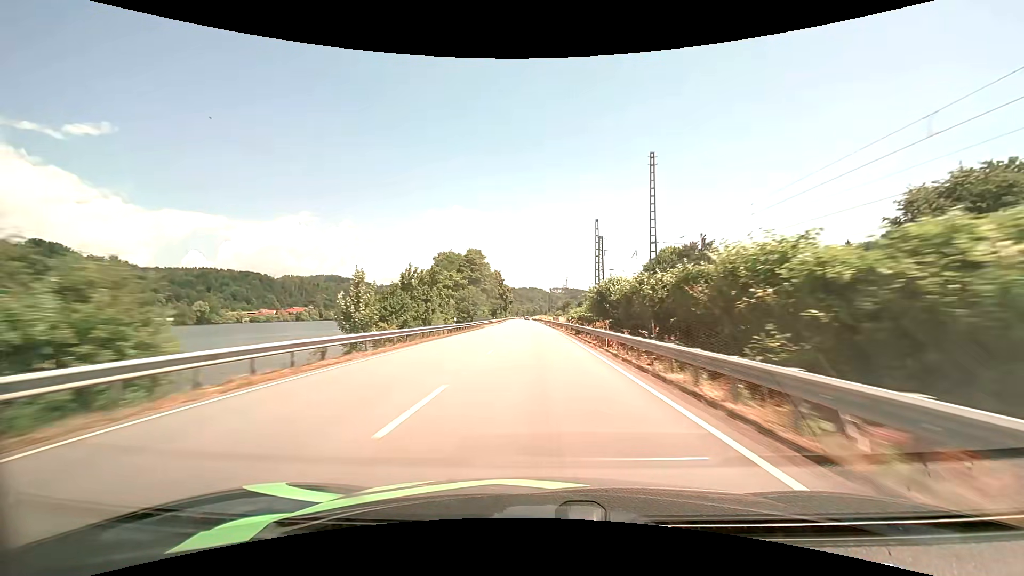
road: primary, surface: asphalt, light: Day
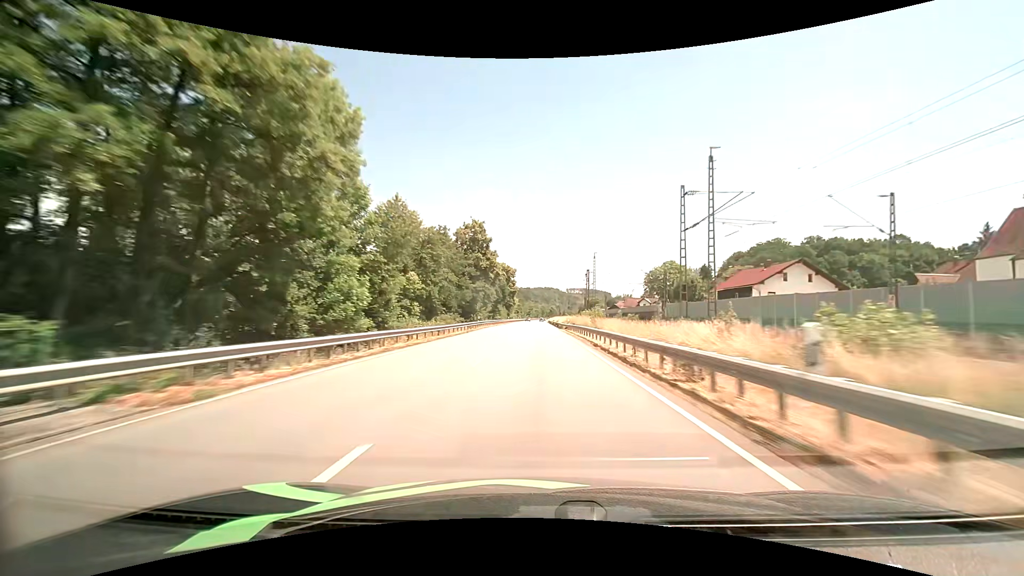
(-1.8, +88.9) m; -2°
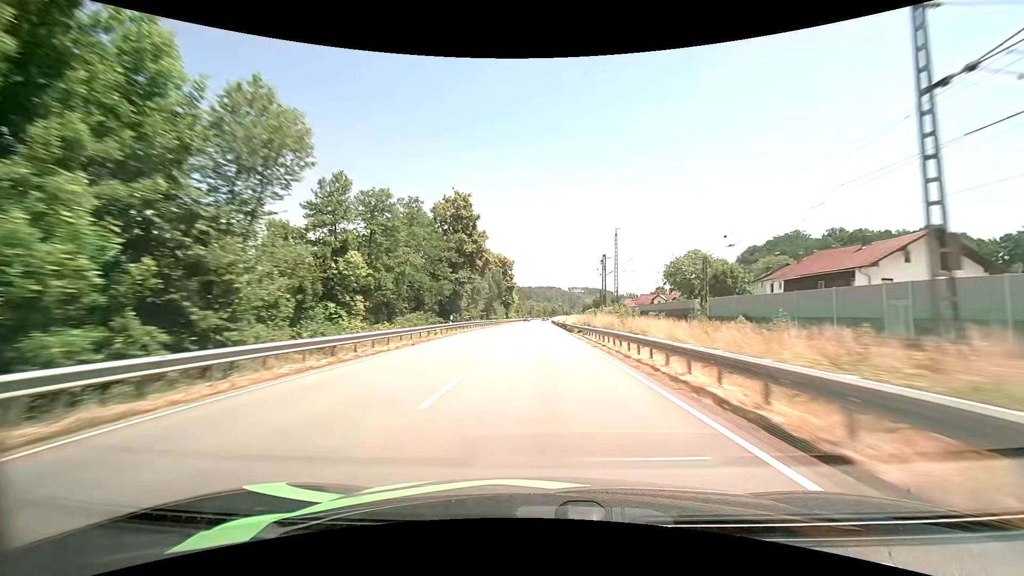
(0.0, +18.0) m; 0°
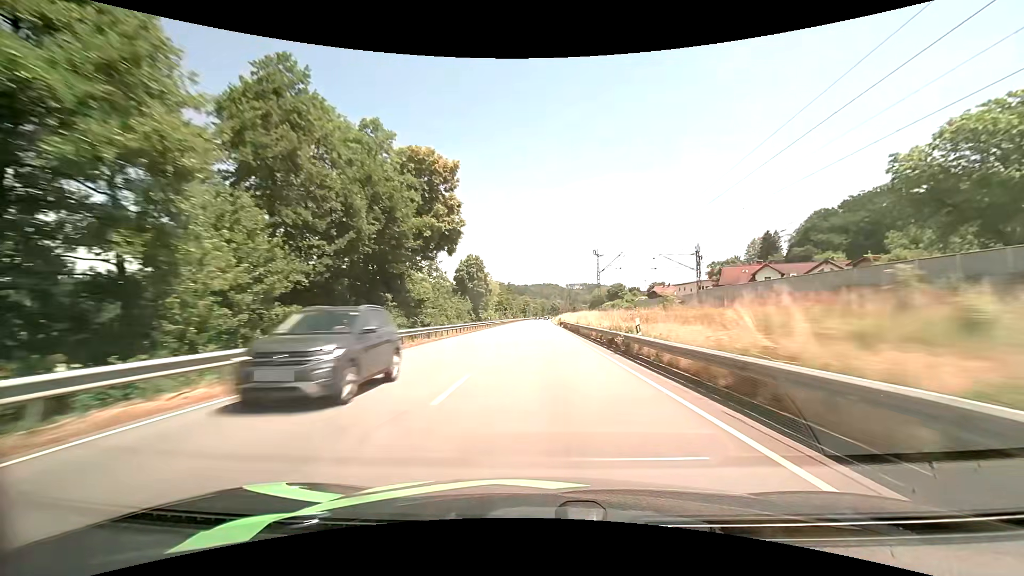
(0.0, +72.1) m; 0°
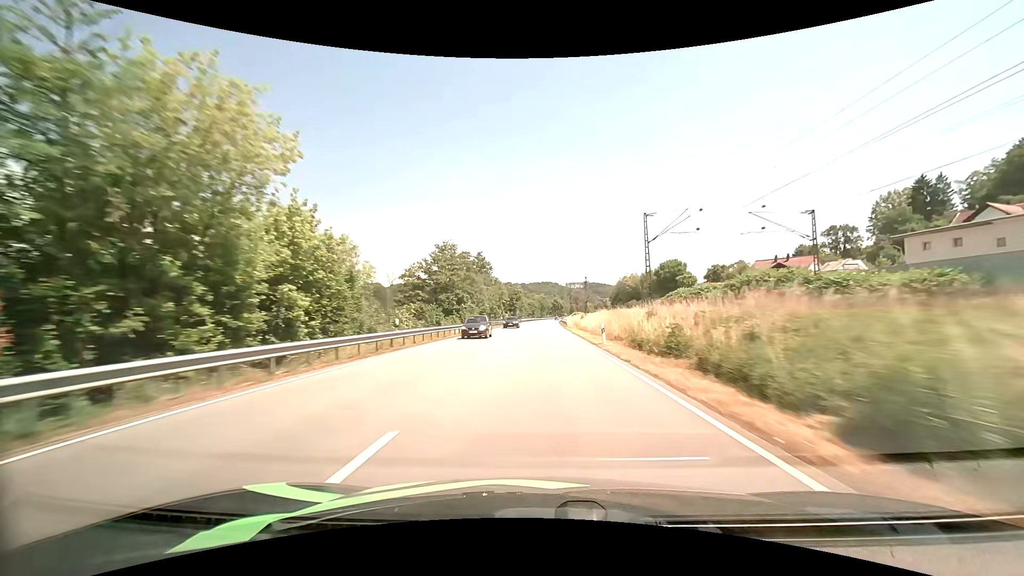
(0.0, +90.3) m; 0°
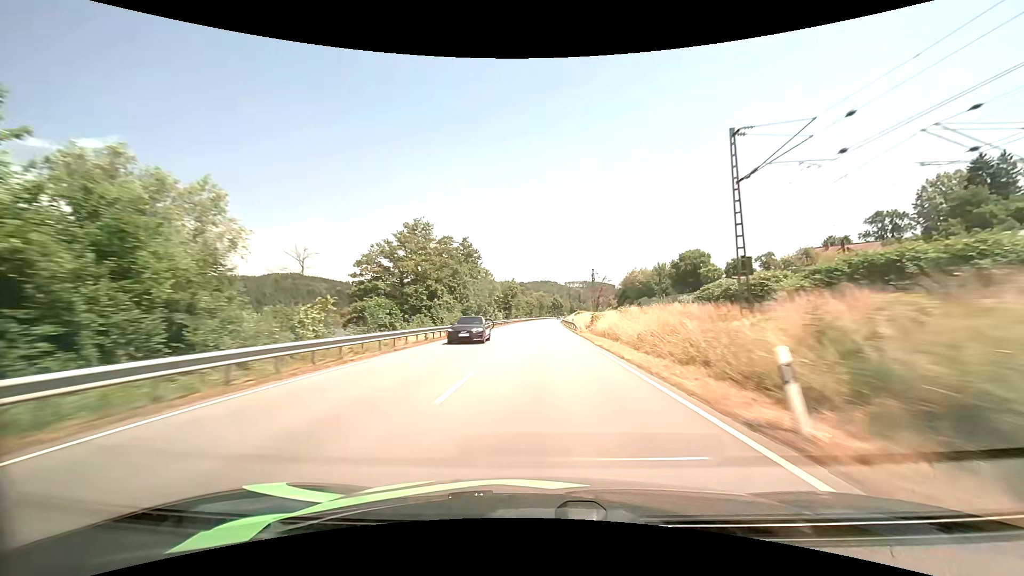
(0.0, +17.9) m; 0°
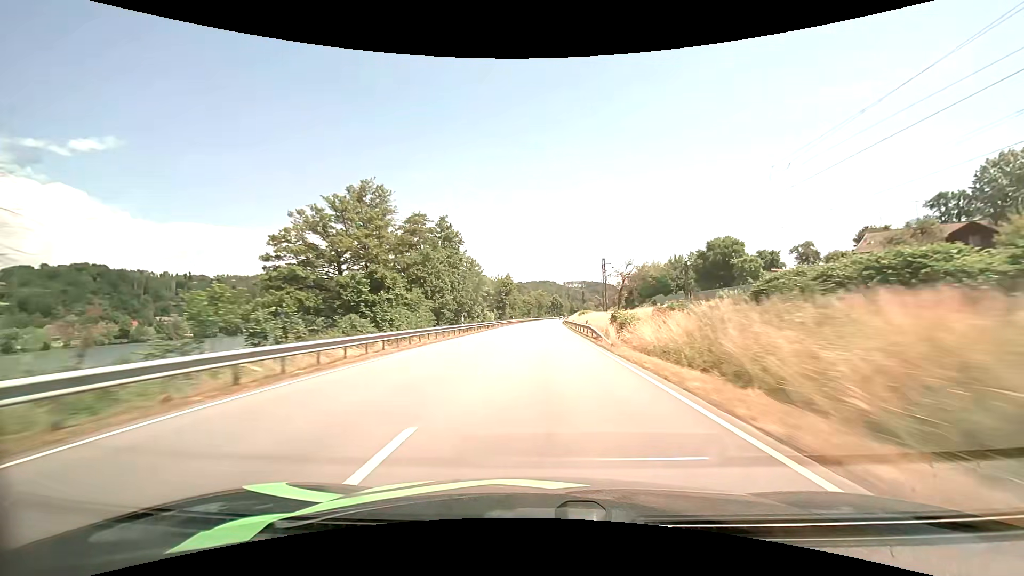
(0.0, +18.0) m; 0°
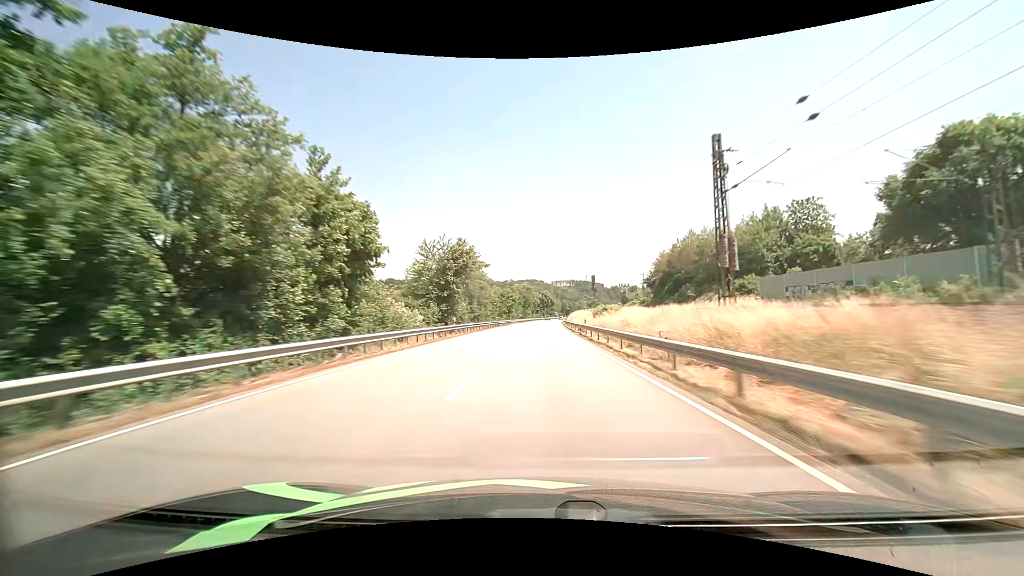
(+0.6, +54.0) m; +2°
(0, +10) (0, +20) (0, +30) (0, +40) (0, +50) (+1, +60) (+1, +70) (+1, +80) (+1, +90) (+2, +100) m
